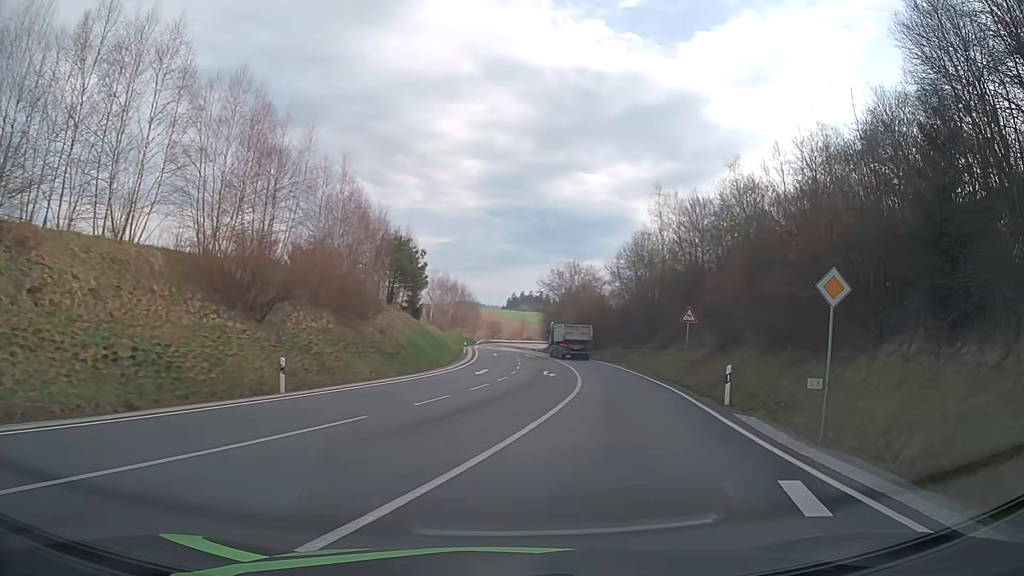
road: secondary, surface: asphalt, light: Day
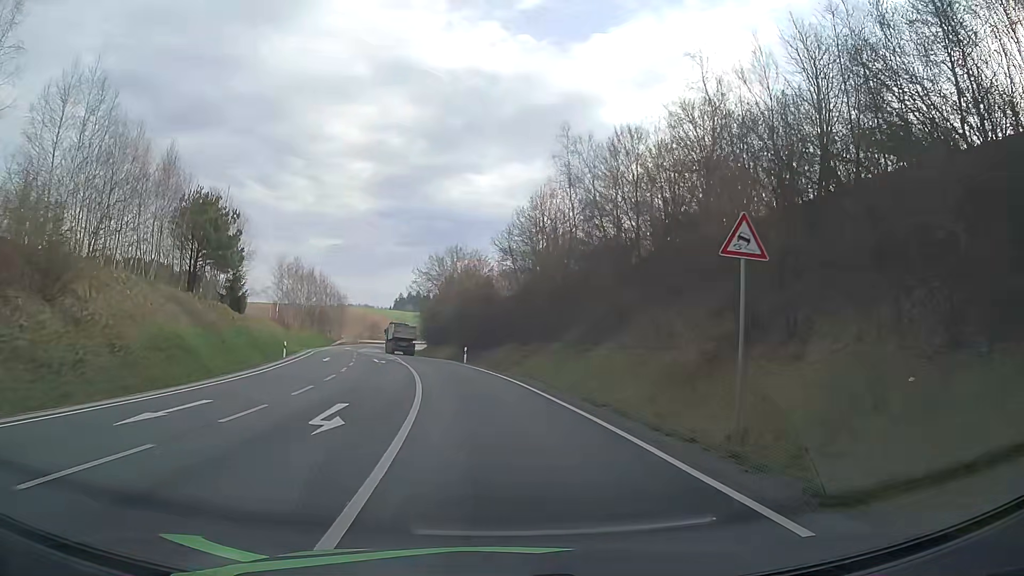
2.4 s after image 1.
(+3.9, +22.9) m; +11°
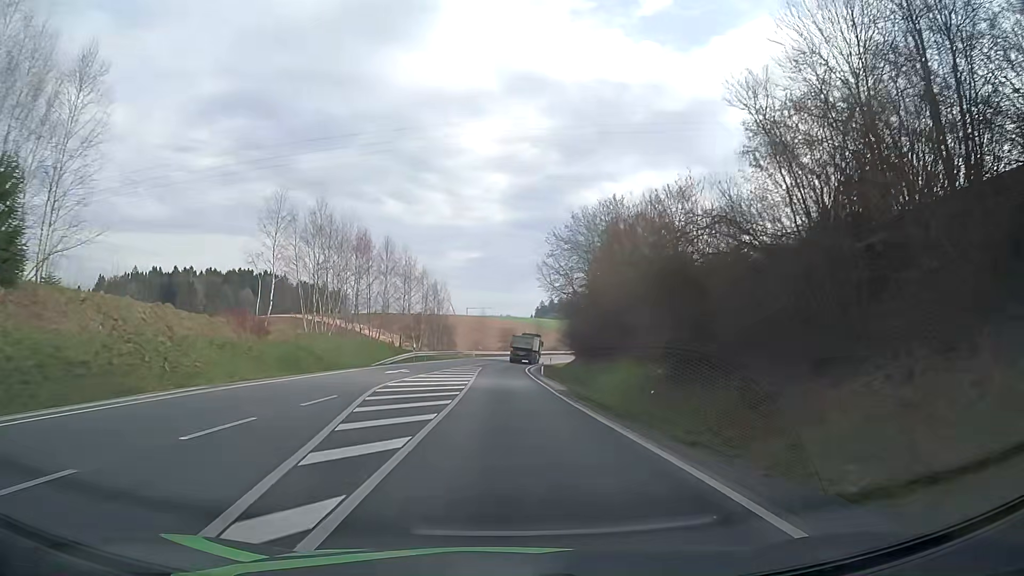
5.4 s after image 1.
(-5.1, +46.0) m; -12°
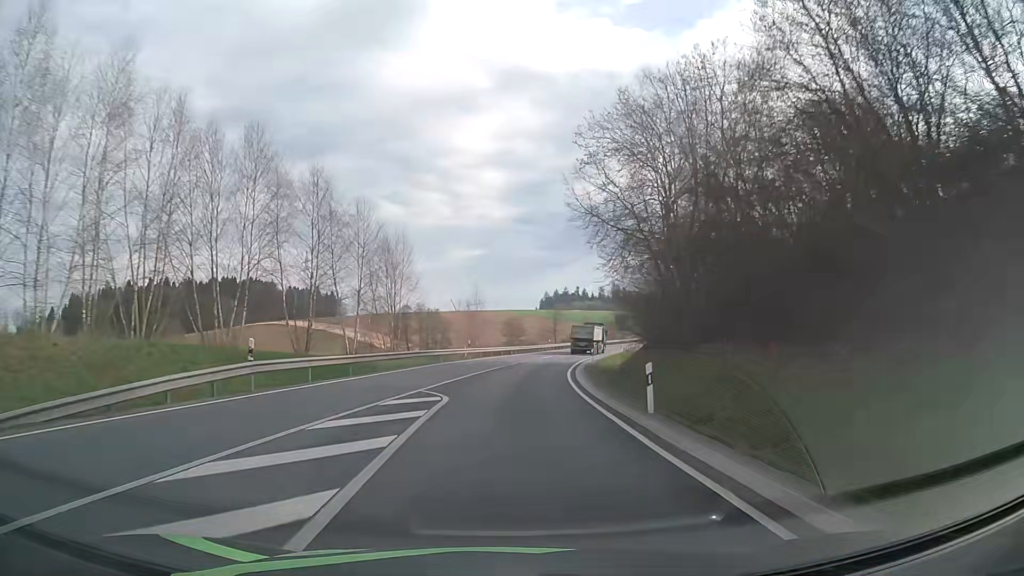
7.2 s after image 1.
(-0.2, +34.9) m; 0°
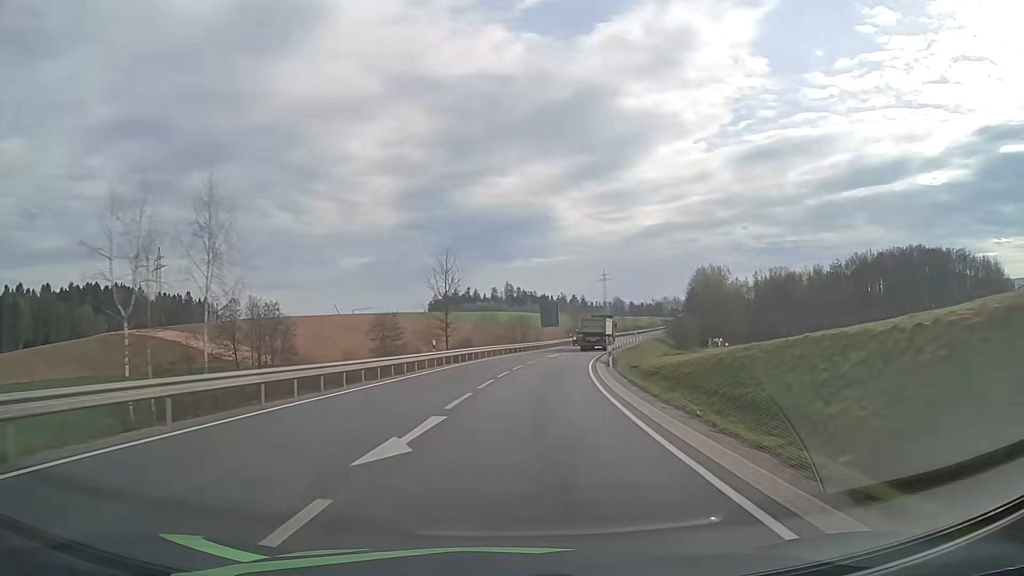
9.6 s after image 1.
(+2.9, +49.9) m; +9°
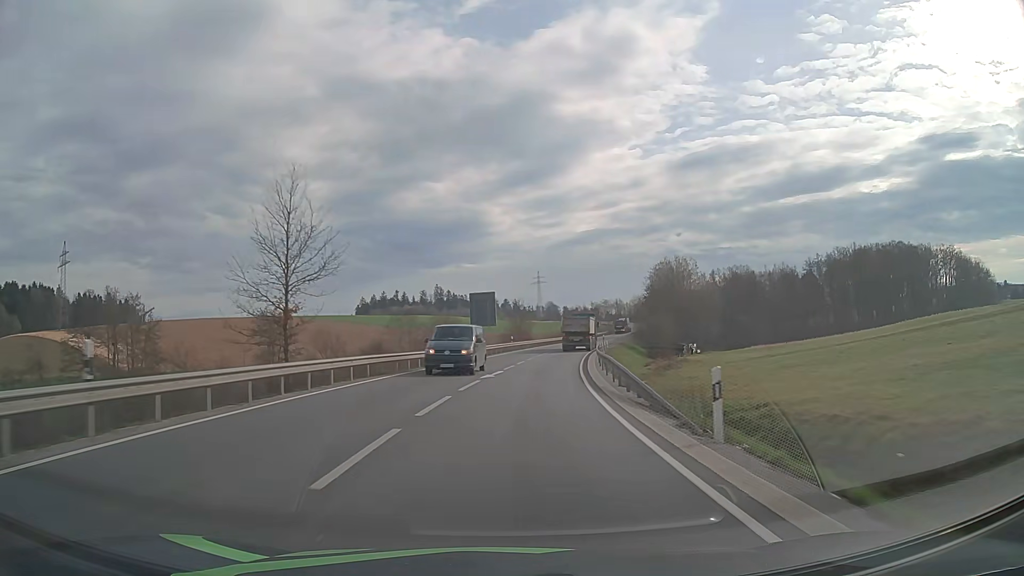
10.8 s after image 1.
(+1.4, +25.5) m; +6°
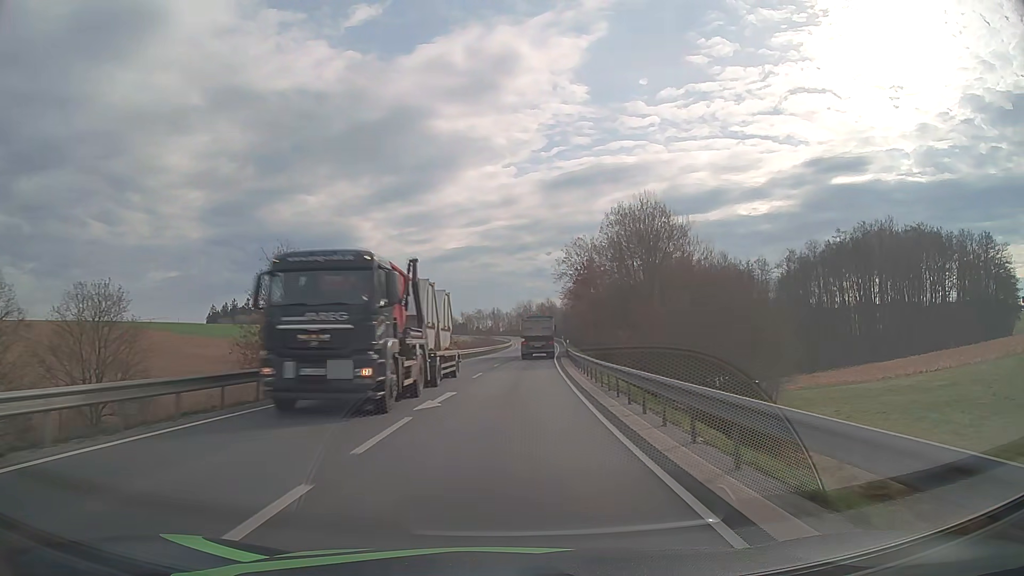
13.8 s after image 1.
(+6.7, +63.8) m; +11°
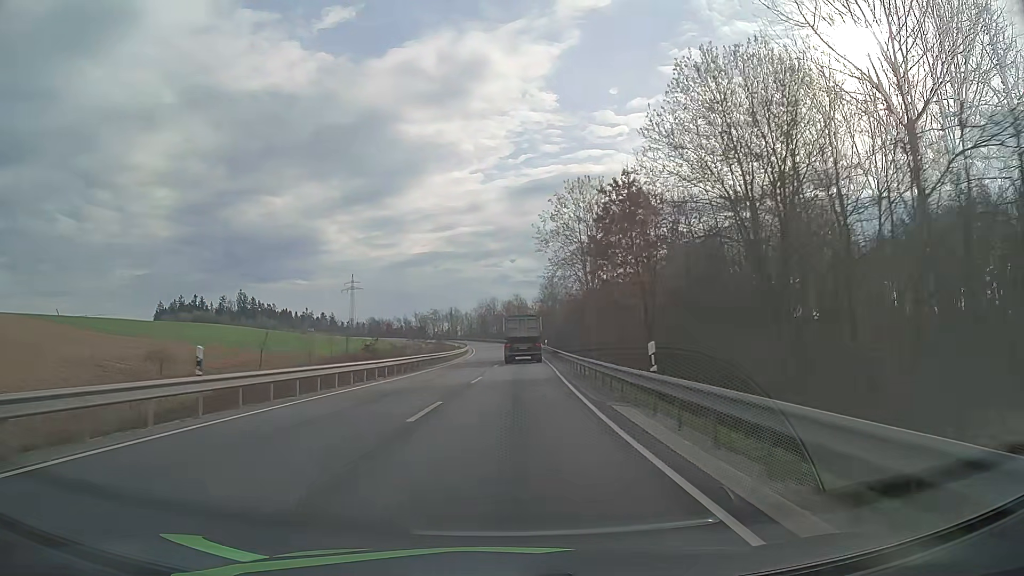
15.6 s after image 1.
(+1.2, +39.0) m; +3°
(0, +10) (0, +20) (0, +30) (+1, +40) (+1, +50) (+1, +60) (+1, +70) (+1, +80) (+1, +90) (+1, +100) m
